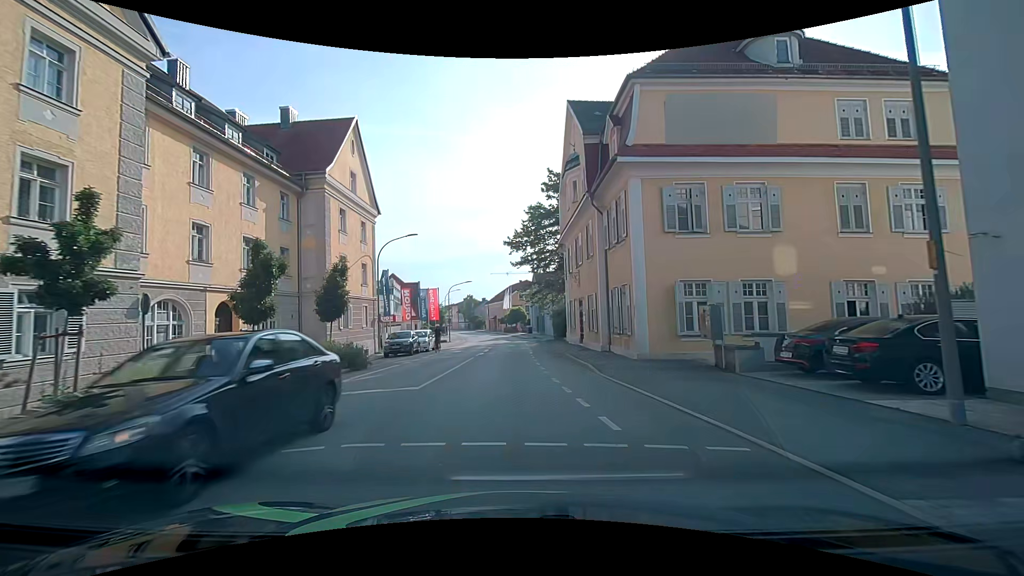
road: tertiary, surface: asphalt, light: Day
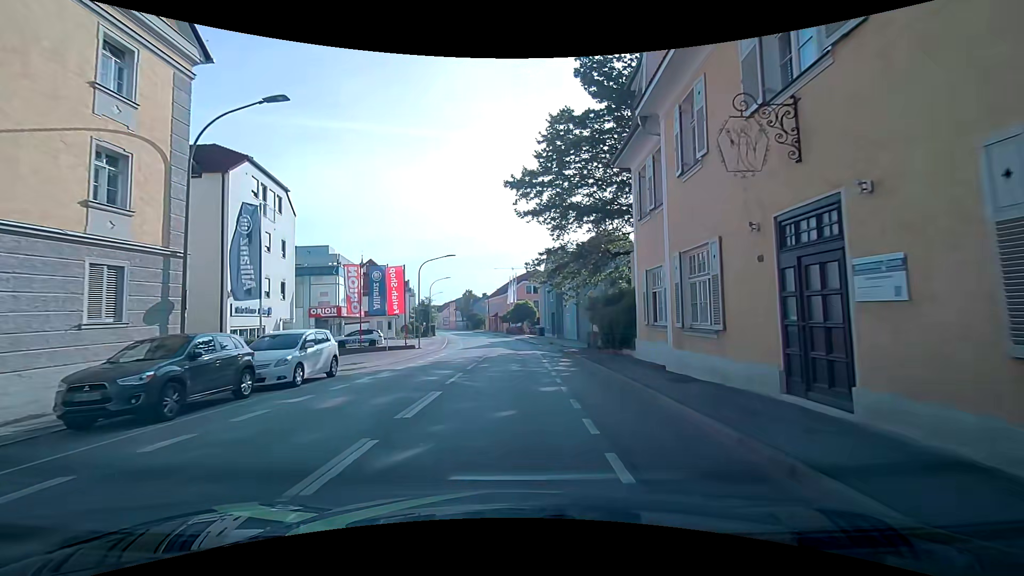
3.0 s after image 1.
(+0.1, +22.6) m; 0°
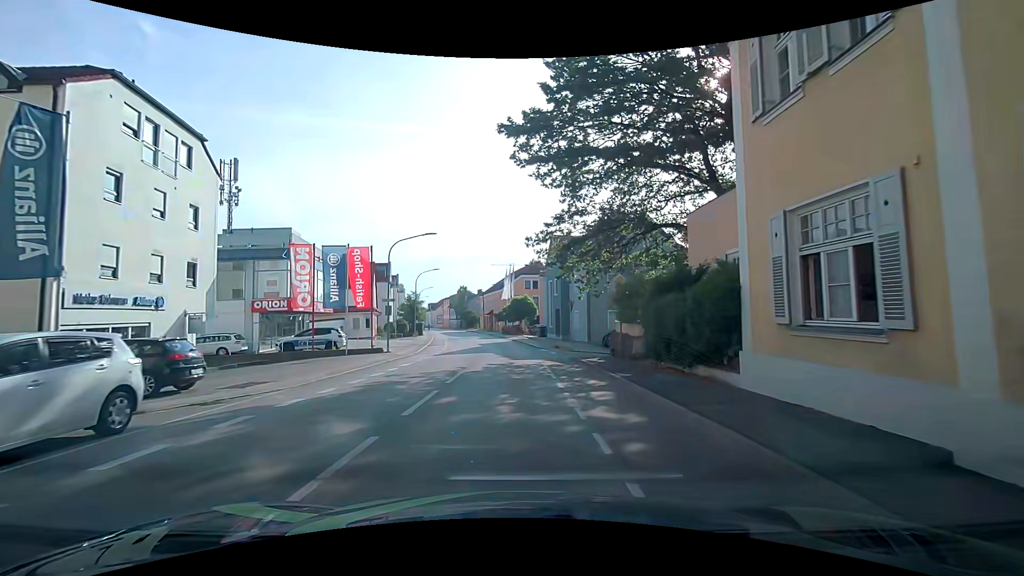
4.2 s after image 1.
(0.0, +9.0) m; 0°
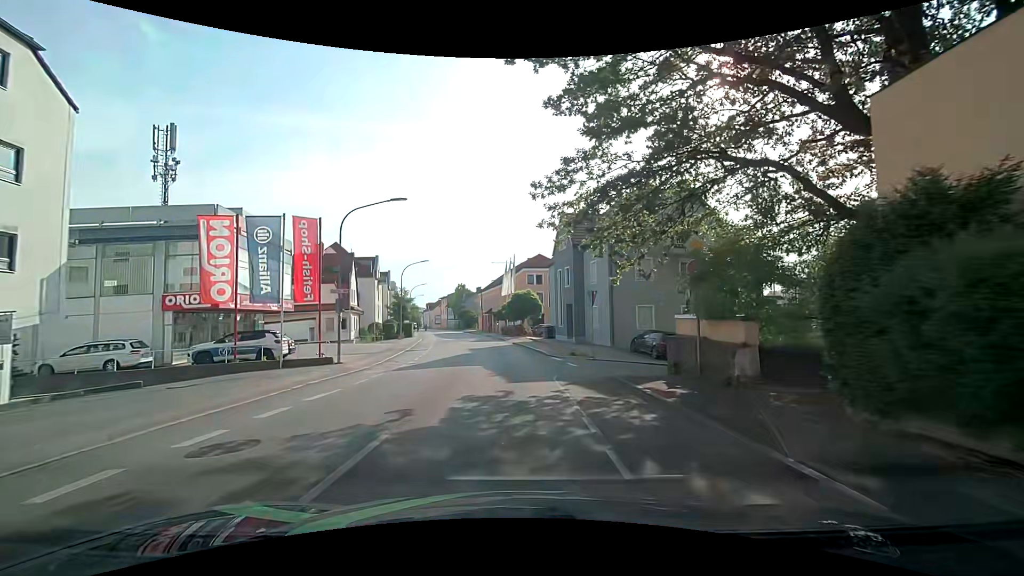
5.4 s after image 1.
(+0.1, +8.9) m; 0°
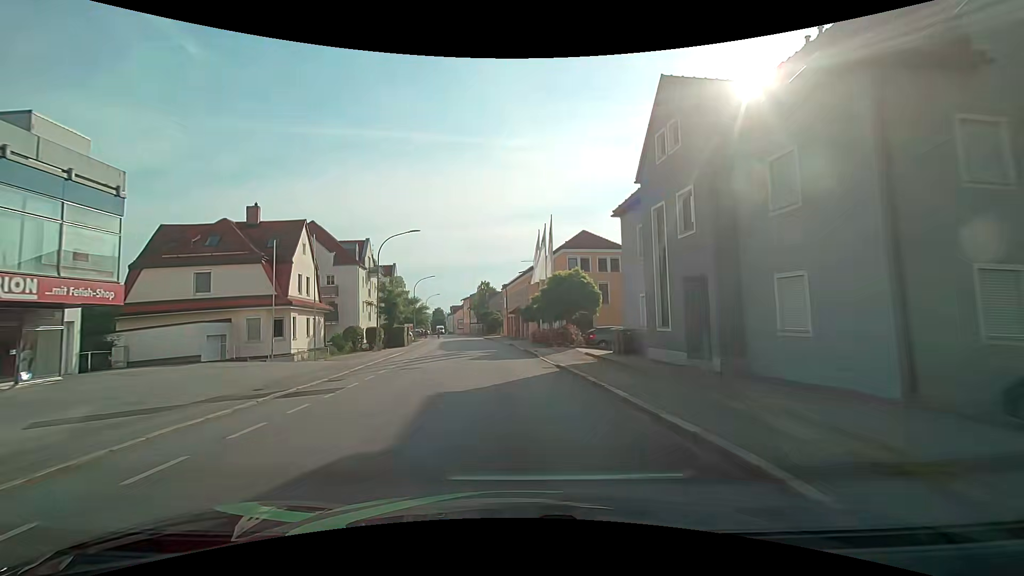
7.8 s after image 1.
(-0.6, +21.1) m; -3°
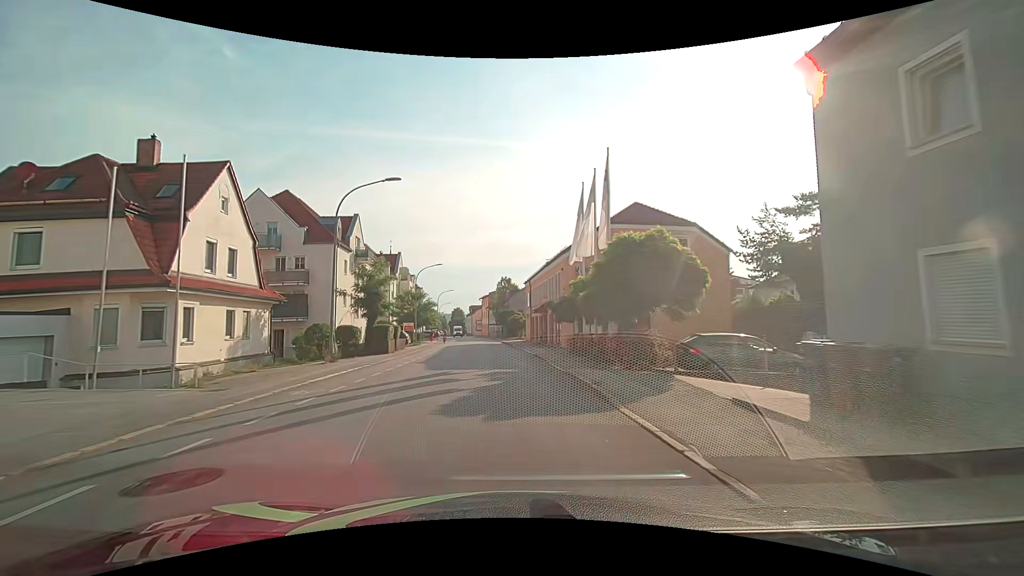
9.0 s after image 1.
(-0.5, +13.7) m; -4°
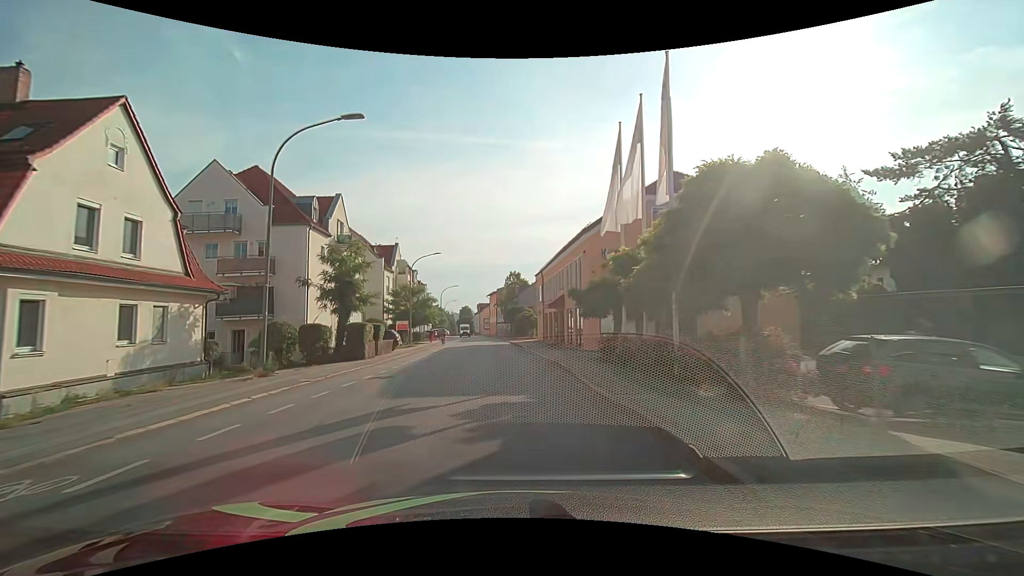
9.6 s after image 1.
(0.0, +7.5) m; 0°
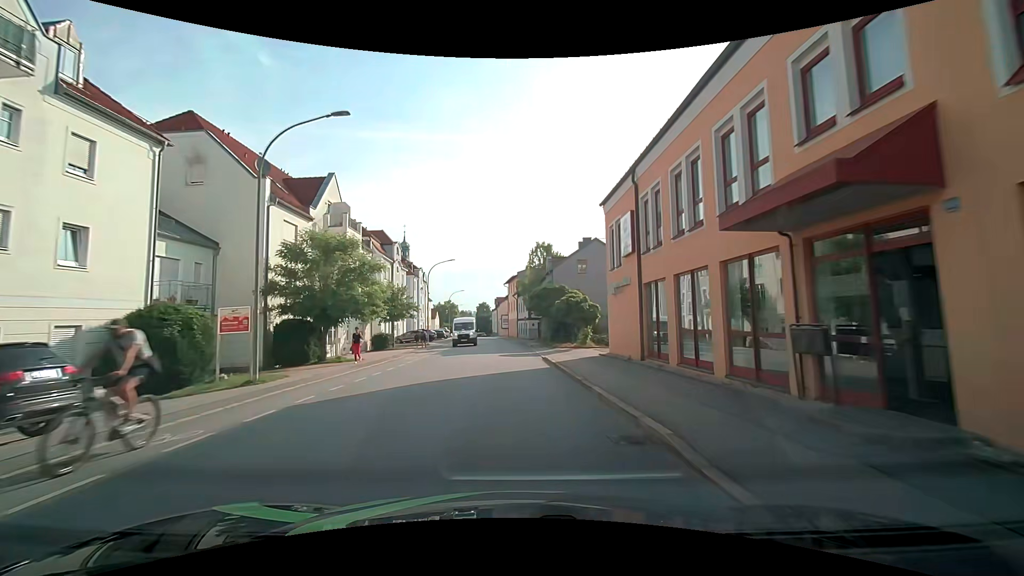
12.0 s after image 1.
(-1.2, +31.1) m; -3°
(0, +10) (0, +20) (-1, +30) (-1, +40) (-2, +50) (-2, +60) (-3, +70) (-4, +80) (-5, +90) (-6, +100) m
